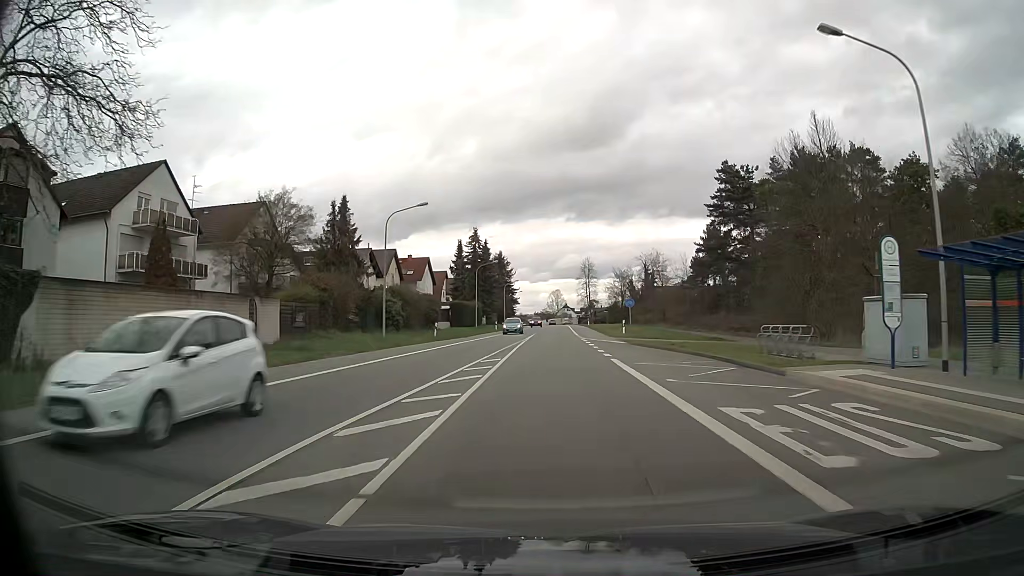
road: primary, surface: asphalt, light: Day
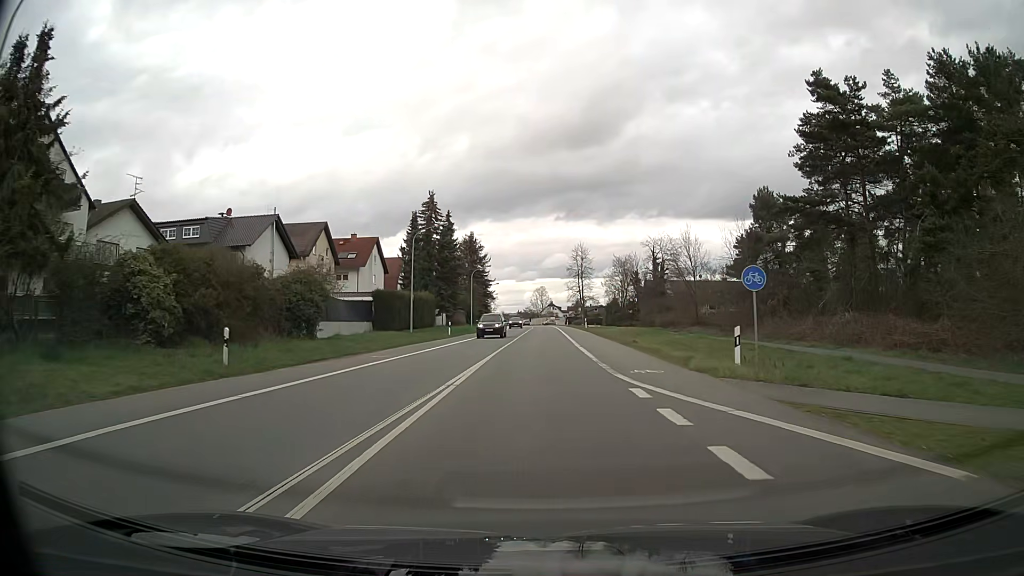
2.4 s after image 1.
(+0.4, +29.3) m; +1°
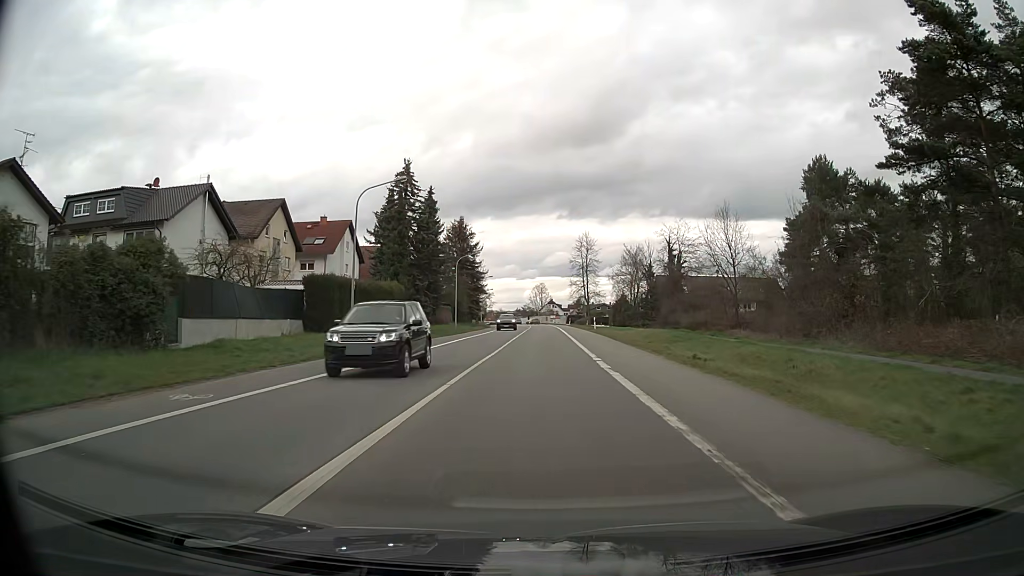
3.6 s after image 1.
(0.0, +14.4) m; 0°
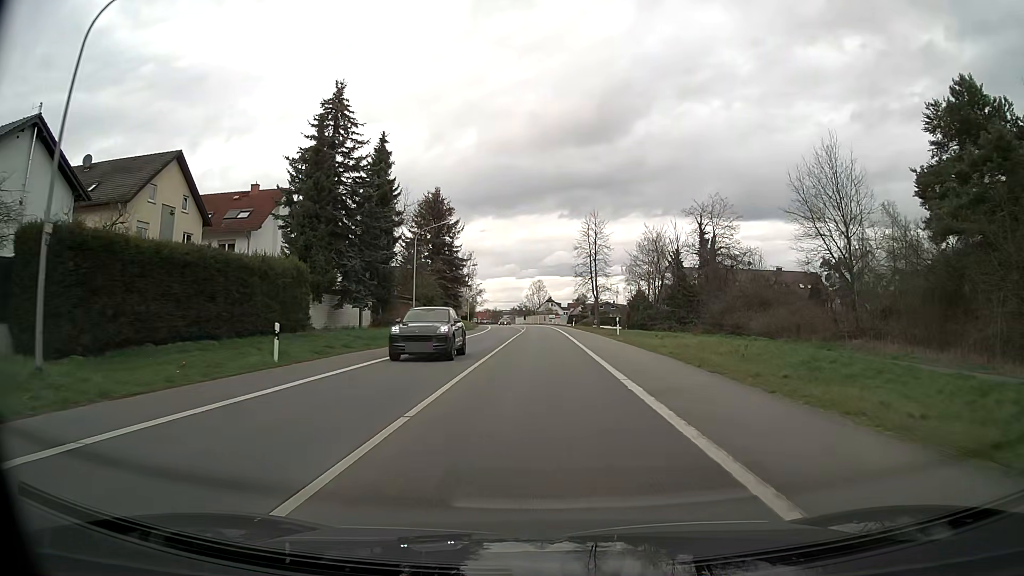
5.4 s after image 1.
(0.0, +21.4) m; 0°
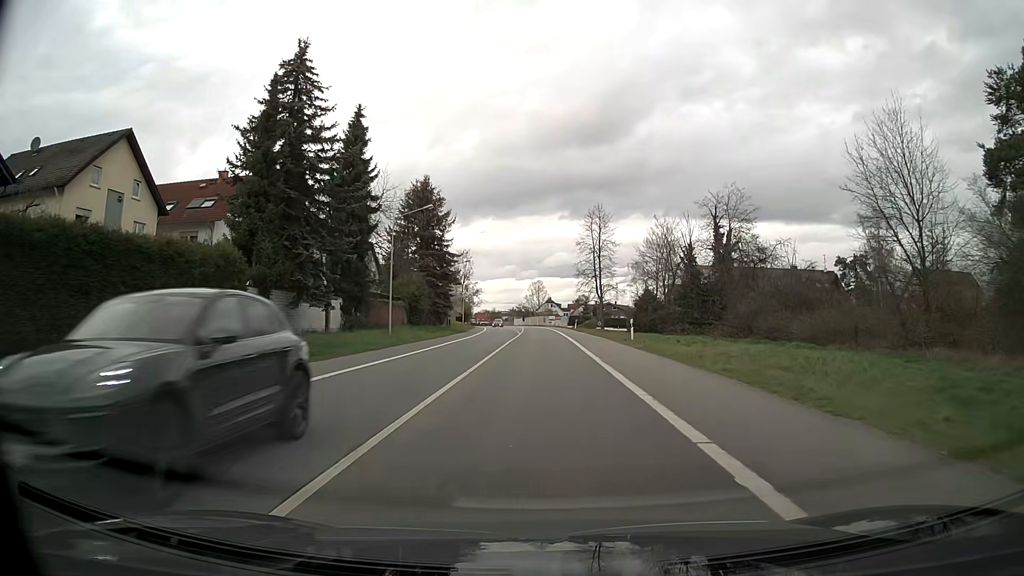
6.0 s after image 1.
(0.0, +7.1) m; 0°
